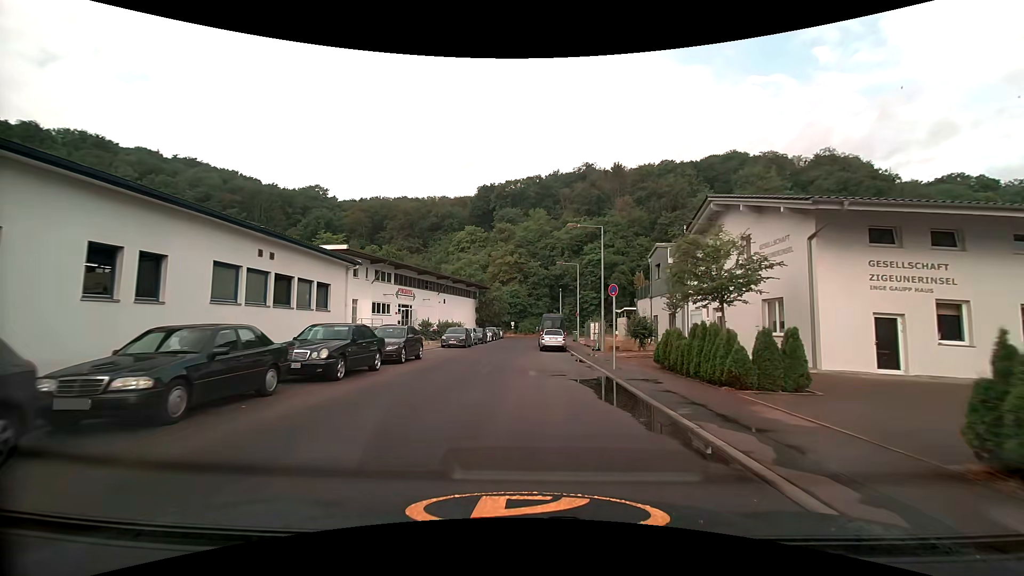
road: unclassified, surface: asphalt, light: Day
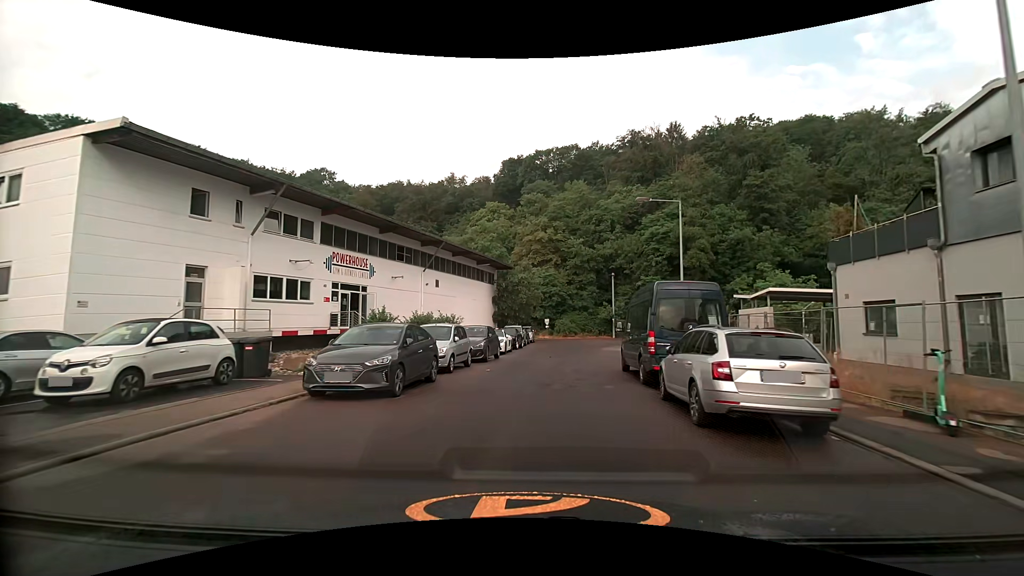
(-0.9, +25.3) m; -3°
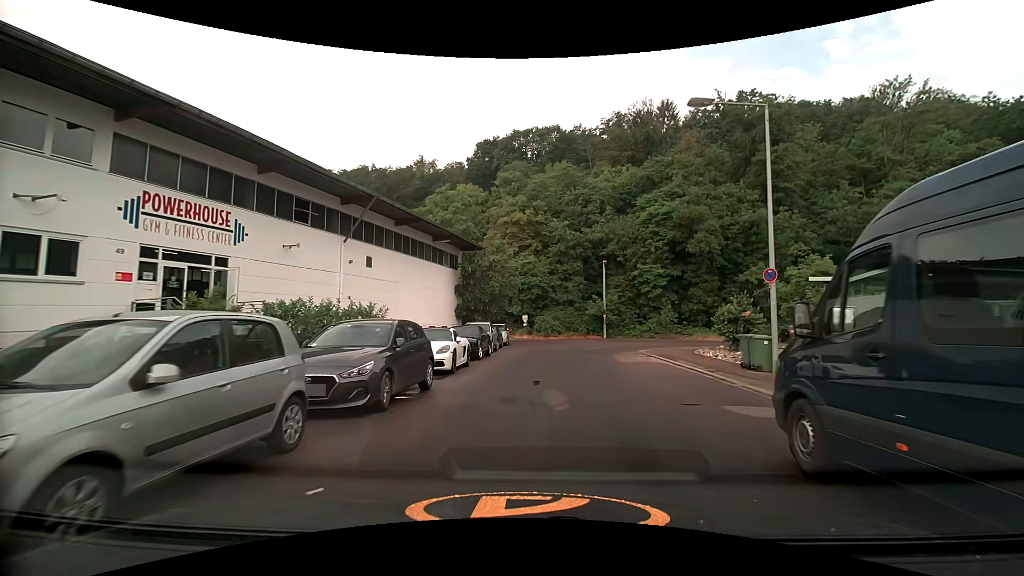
(+0.2, +11.8) m; +2°
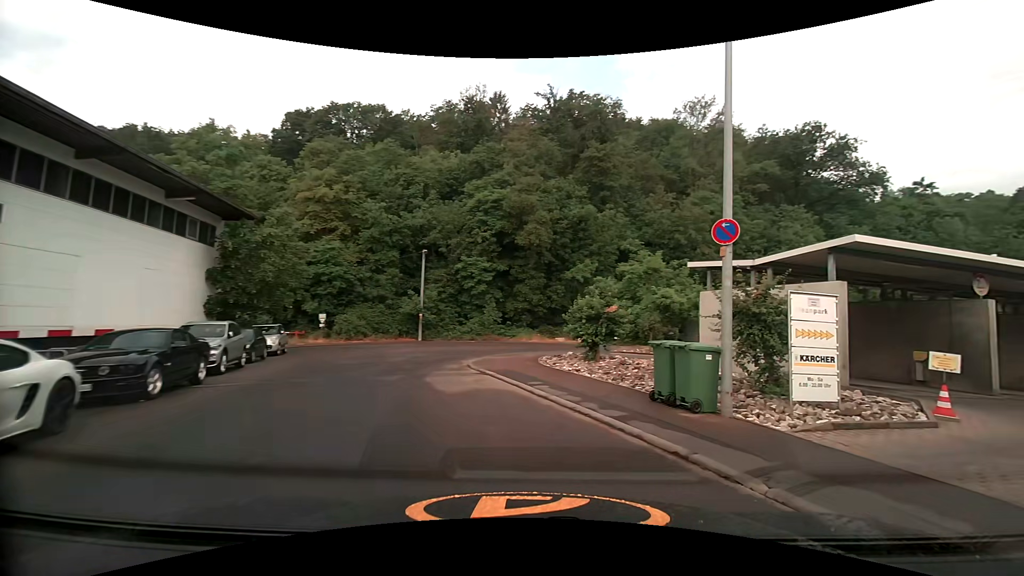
(+0.8, +8.4) m; +19°
